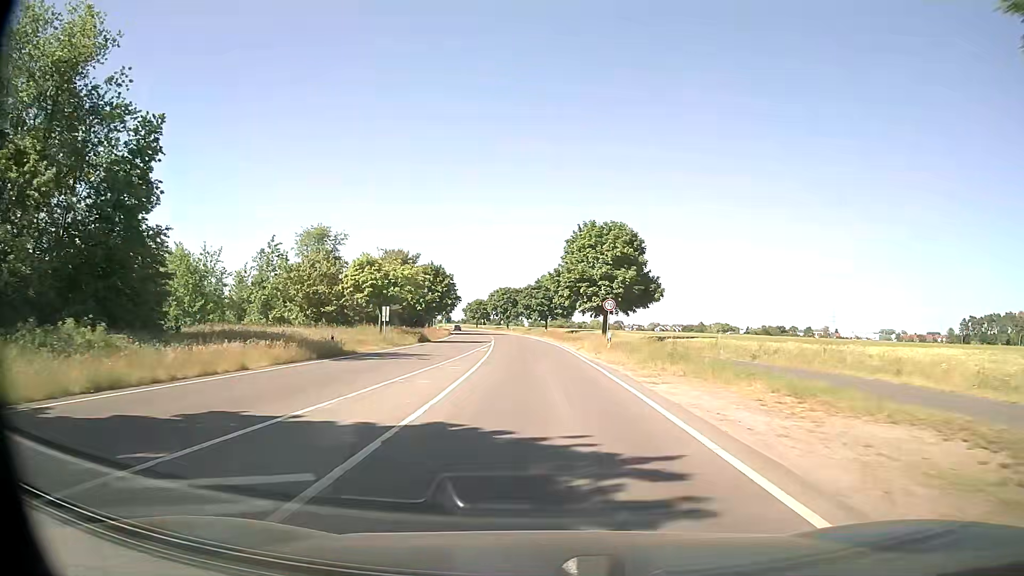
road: secondary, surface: asphalt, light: Day
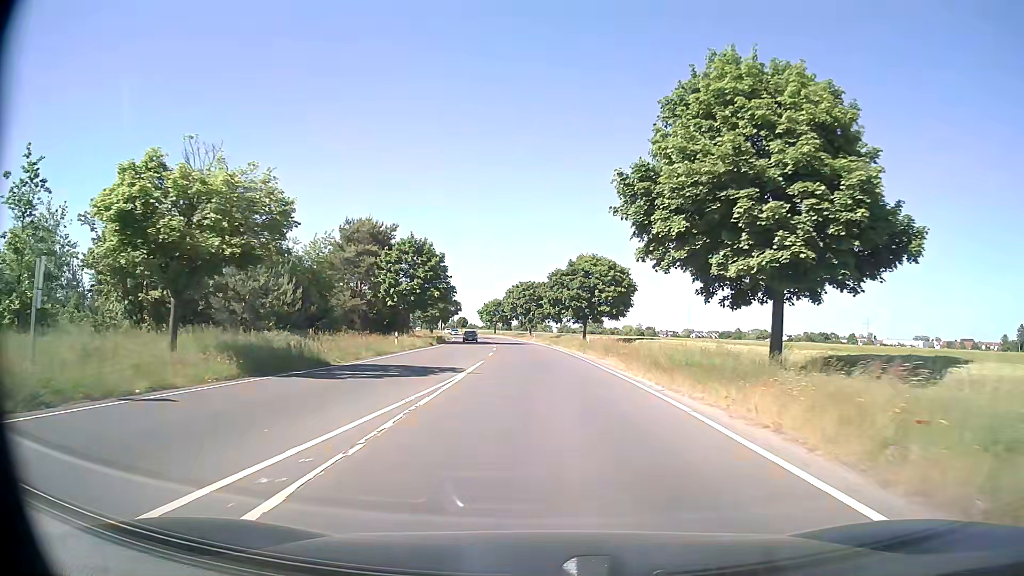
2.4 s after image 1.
(-0.9, +35.8) m; -2°
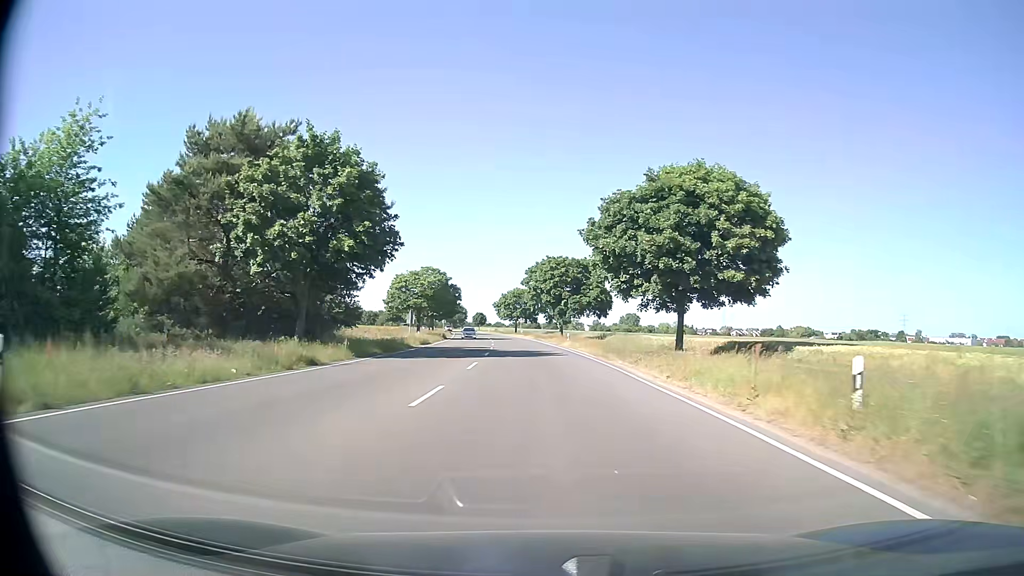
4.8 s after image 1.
(-0.9, +37.6) m; -3°
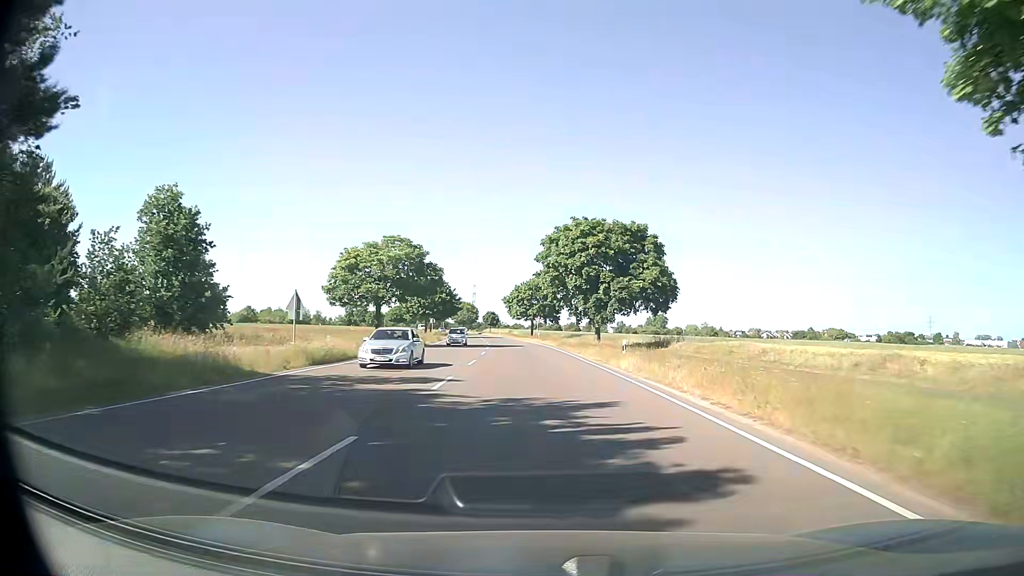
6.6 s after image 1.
(-0.5, +29.4) m; -2°
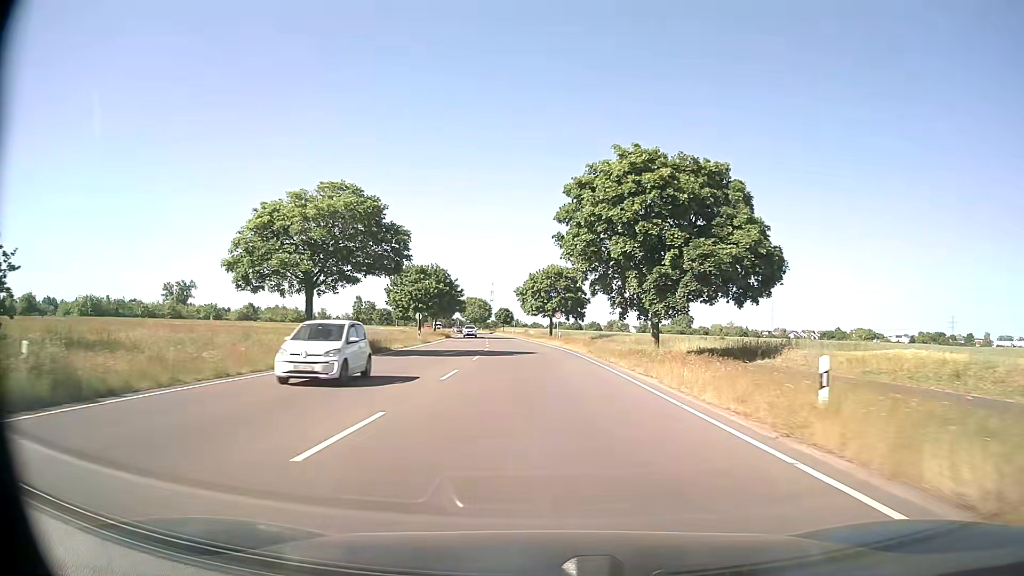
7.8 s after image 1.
(-0.2, +20.2) m; -1°
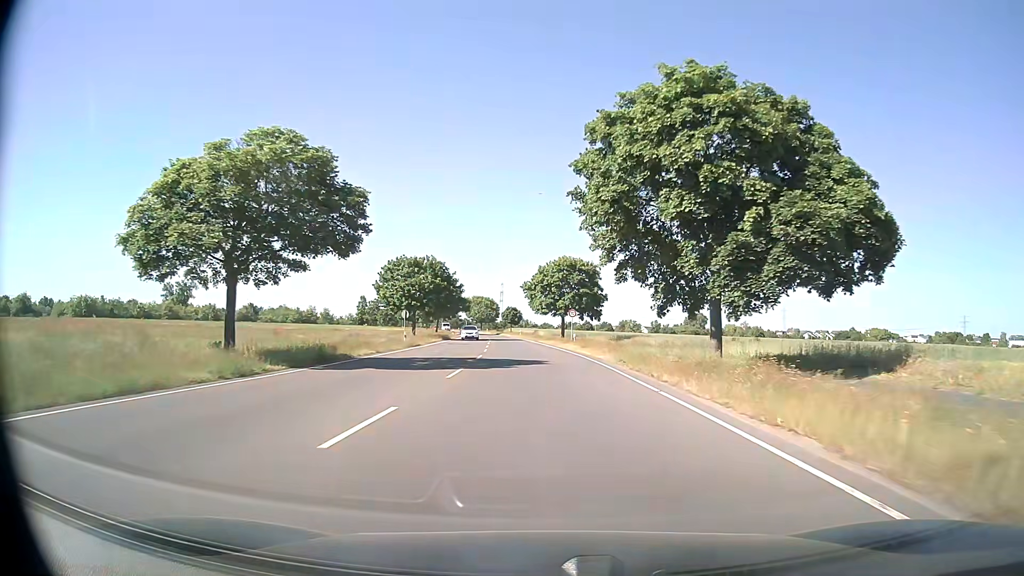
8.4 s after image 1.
(-0.1, +10.3) m; -1°
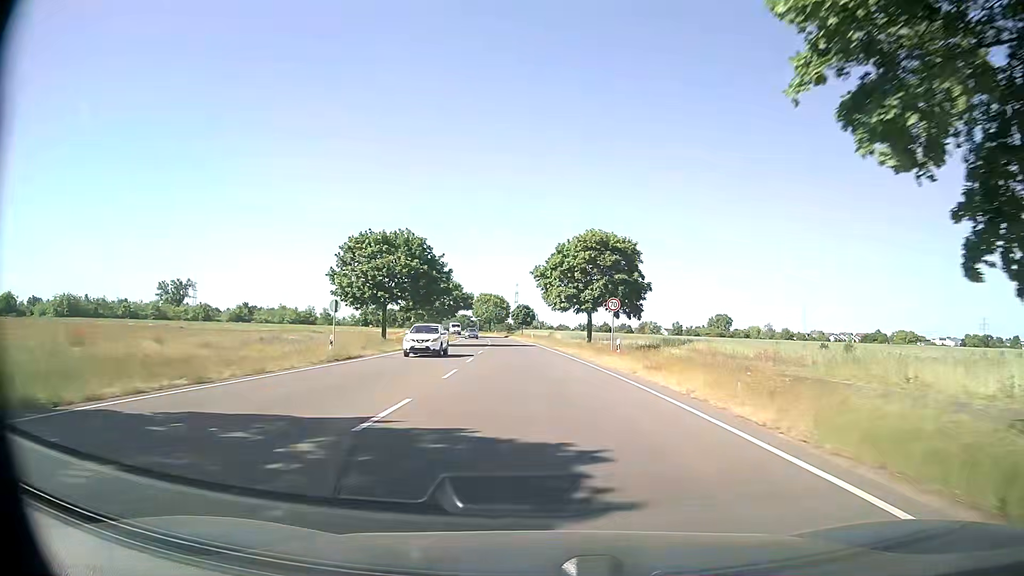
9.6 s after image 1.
(-0.2, +20.9) m; -1°
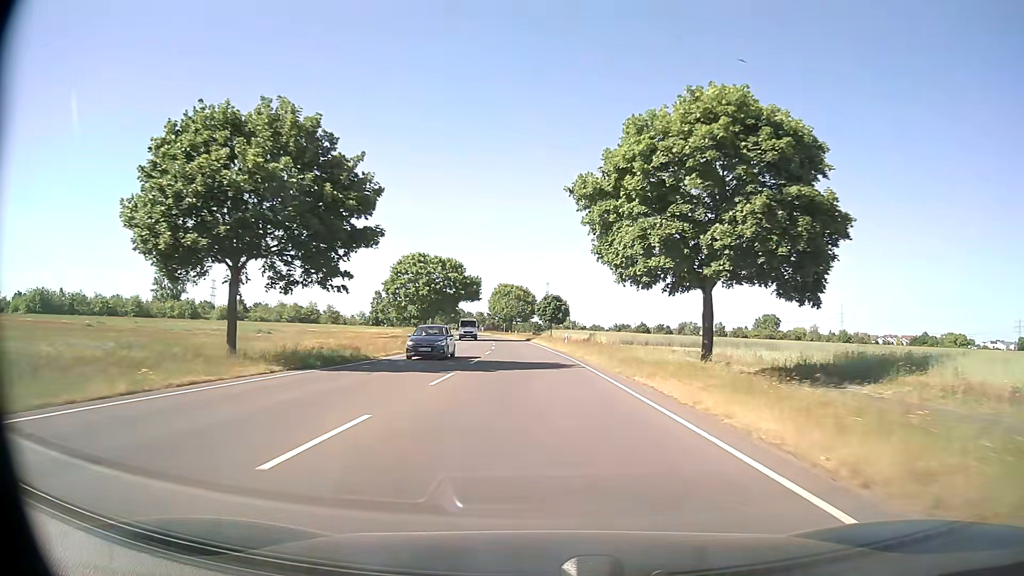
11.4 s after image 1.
(-0.8, +32.1) m; -3°
(0, +10) (0, +20) (-1, +30) (-1, +40) (-2, +50) (-2, +60) (-3, +70) (-4, +80) (-6, +90) (-7, +100) m
